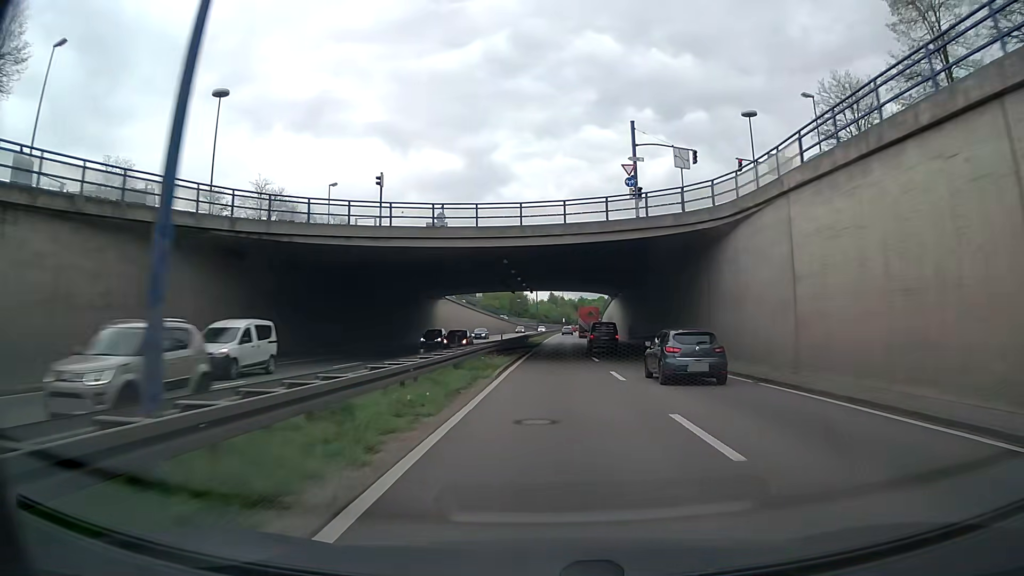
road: trunk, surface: asphalt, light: Day
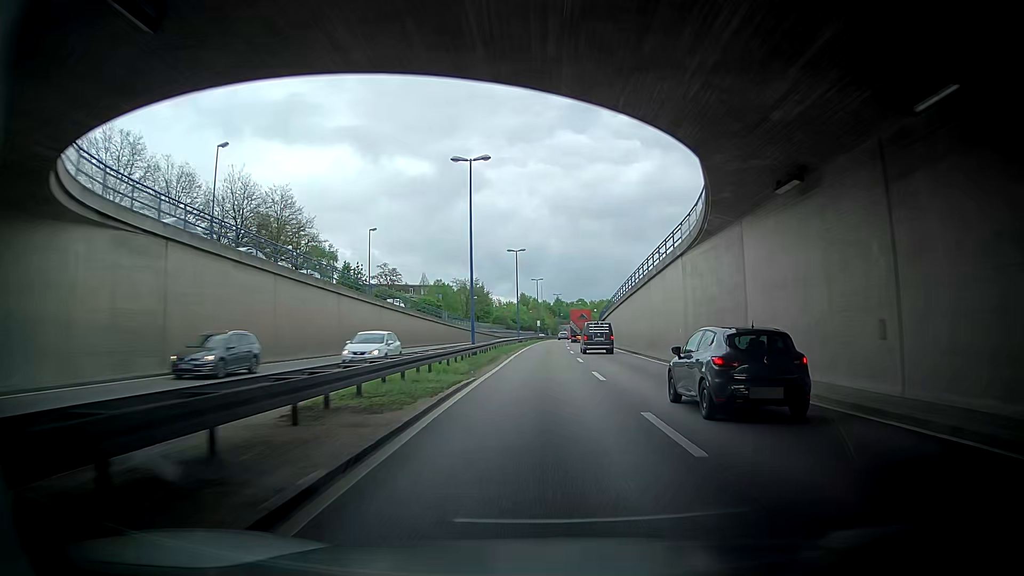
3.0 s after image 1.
(0.0, +58.7) m; -3°
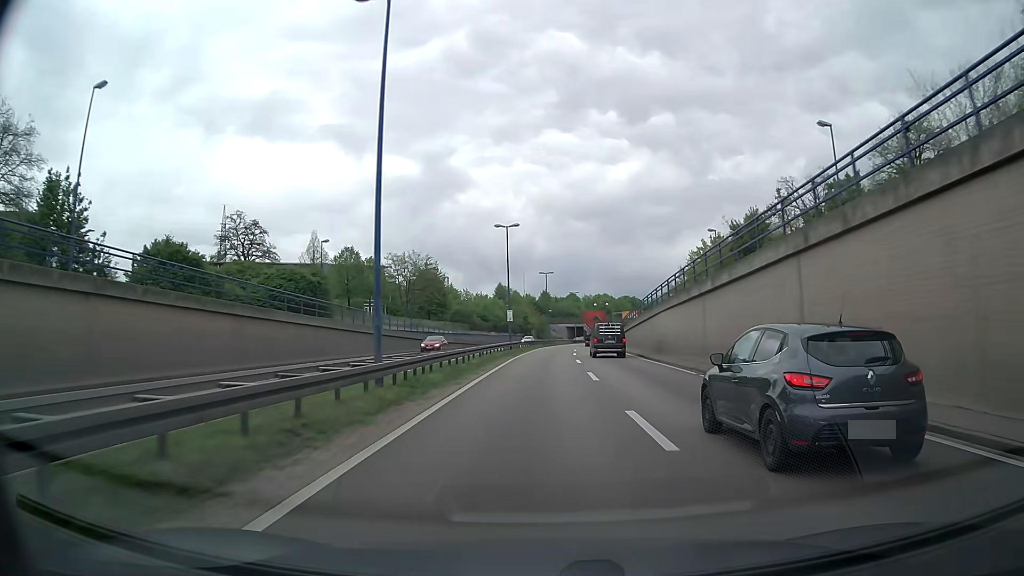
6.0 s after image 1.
(+4.5, +58.3) m; +6°
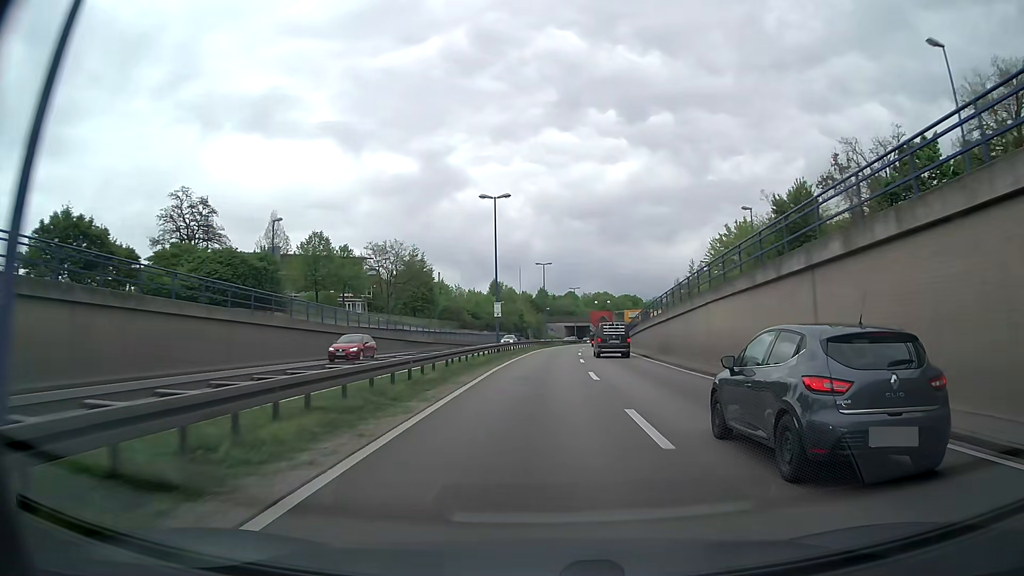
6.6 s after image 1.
(0.0, +11.6) m; 0°
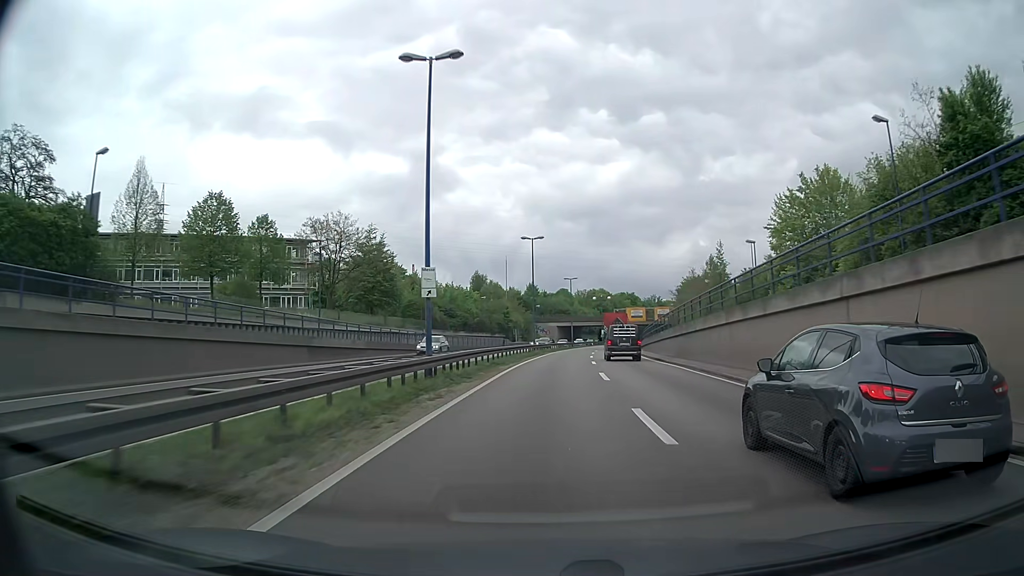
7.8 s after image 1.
(+0.2, +23.3) m; +1°
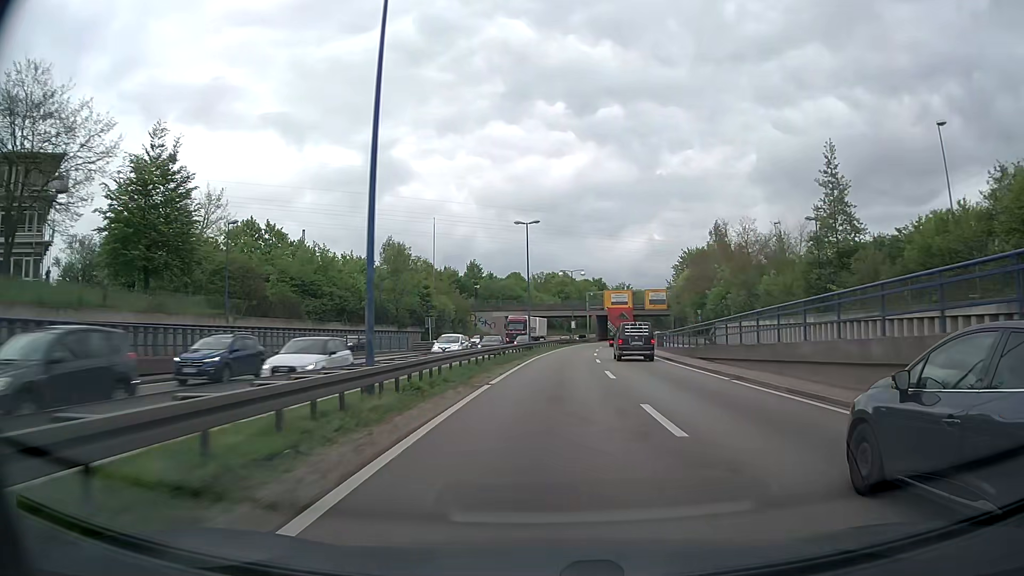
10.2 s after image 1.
(+1.4, +46.8) m; +4°
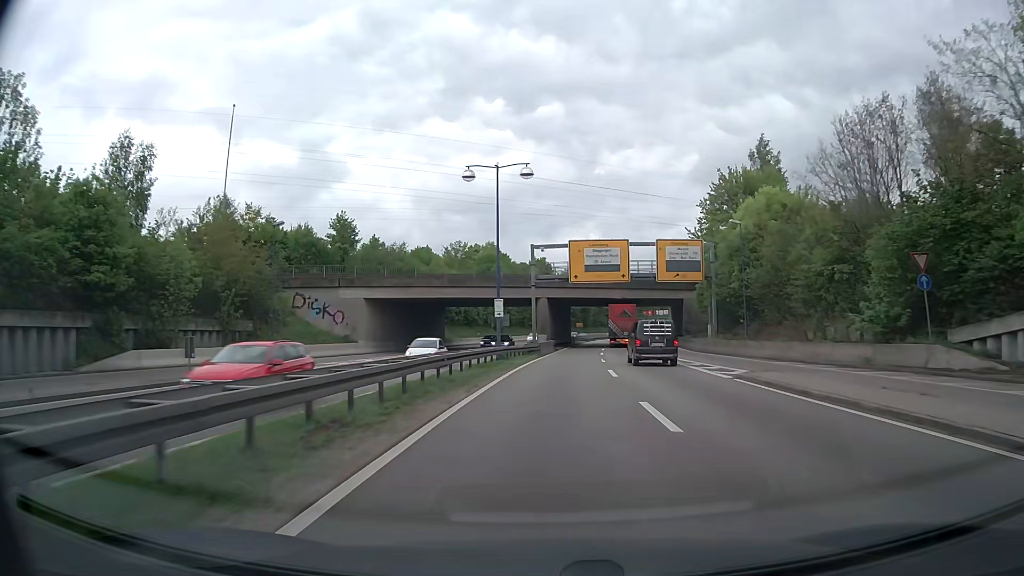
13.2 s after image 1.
(+2.9, +58.7) m; +6°
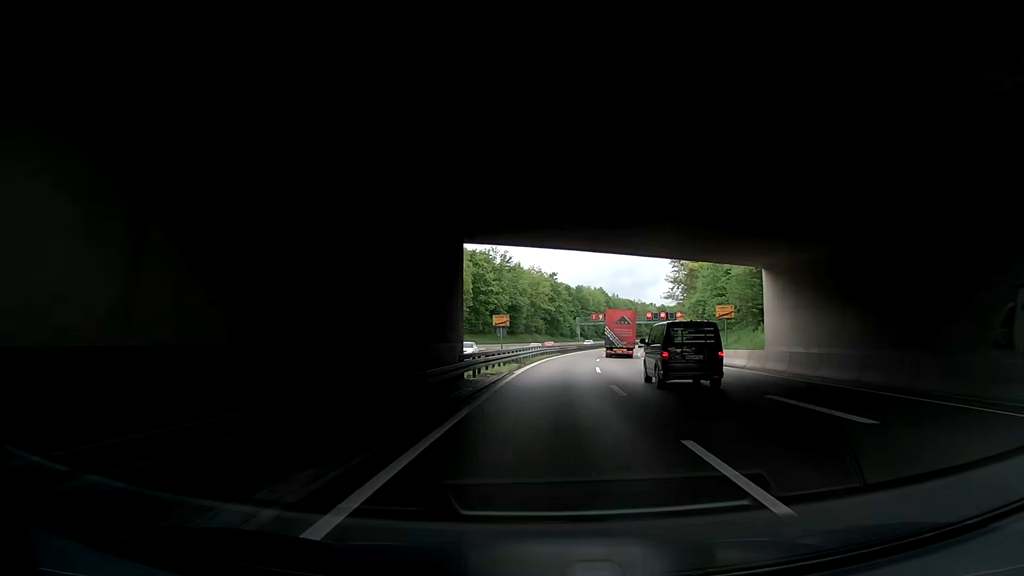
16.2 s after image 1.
(+3.6, +64.0) m; +6°
(0, +10) (0, +20) (+1, +30) (+1, +40) (+2, +50) (+3, +60) (+5, +70) (+6, +80) (+8, +90) (+9, +99) m
